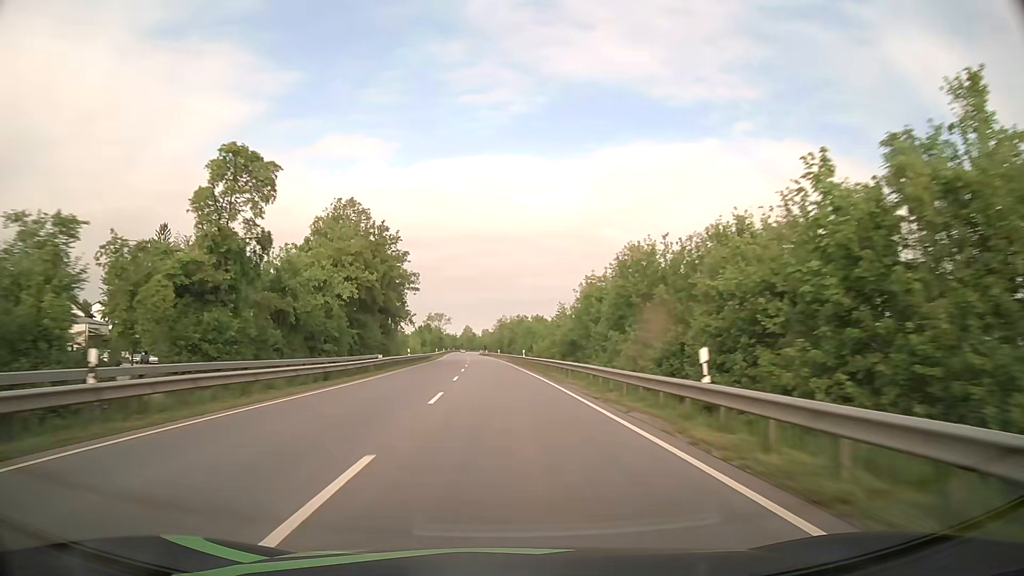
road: primary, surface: asphalt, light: Day
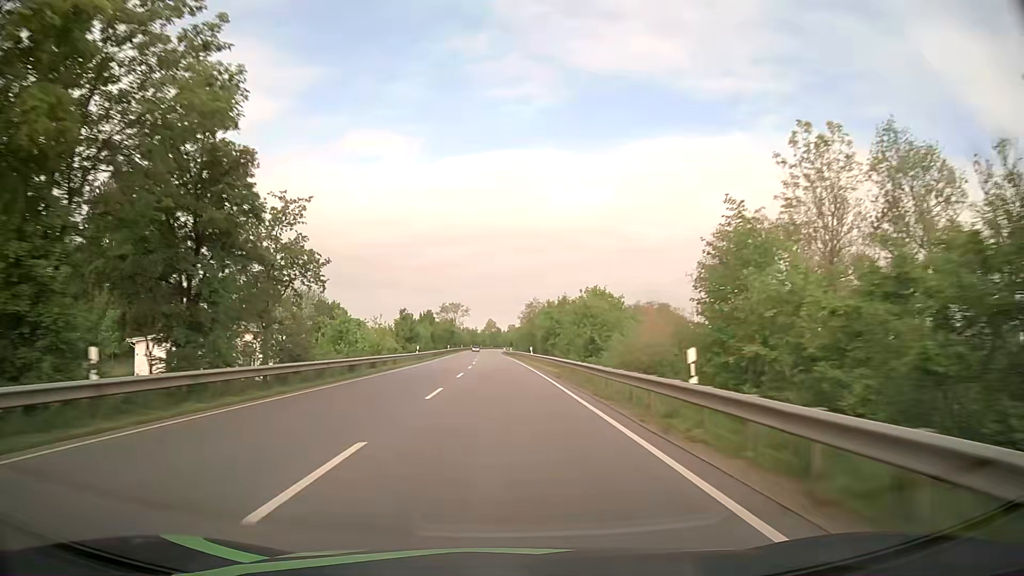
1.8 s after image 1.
(-0.9, +48.0) m; -2°
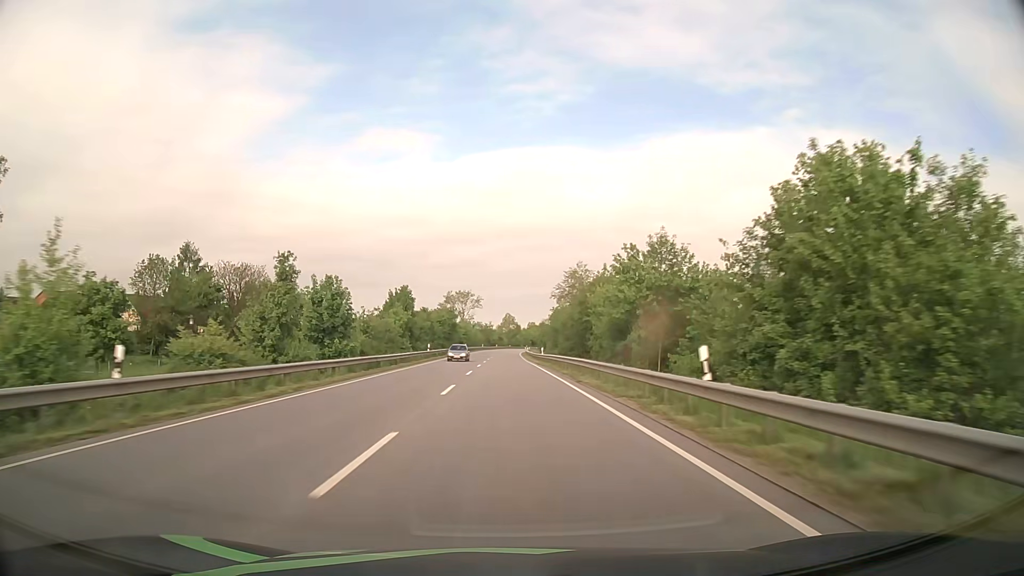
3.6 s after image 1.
(-0.8, +48.1) m; -2°
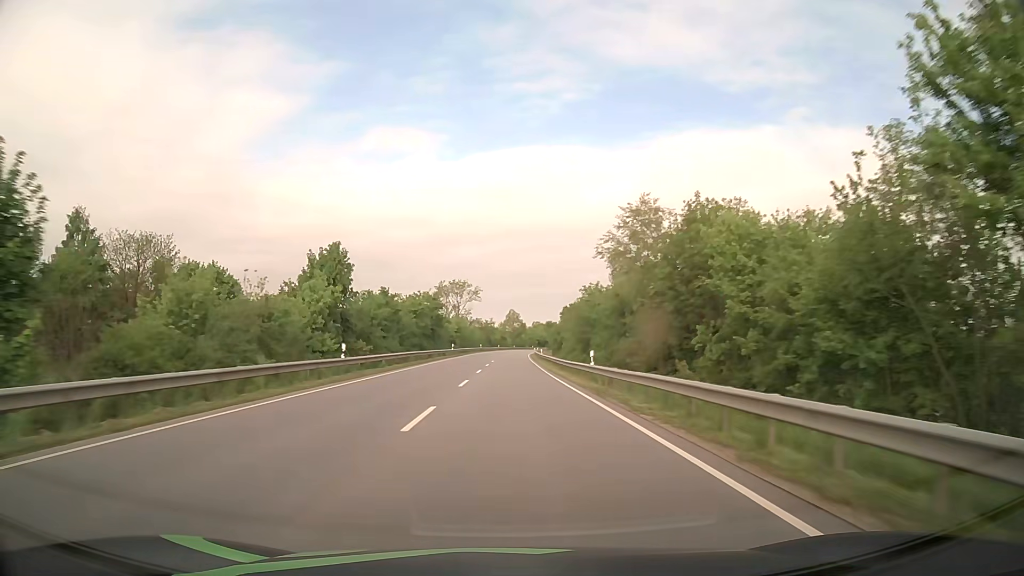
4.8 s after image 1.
(-0.1, +32.1) m; 0°
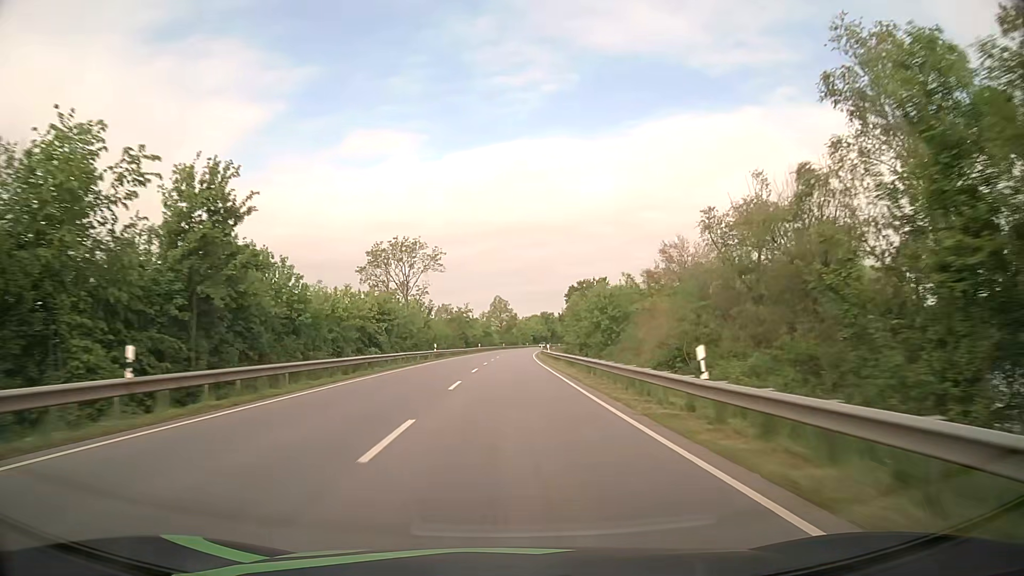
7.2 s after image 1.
(+0.5, +64.2) m; +1°
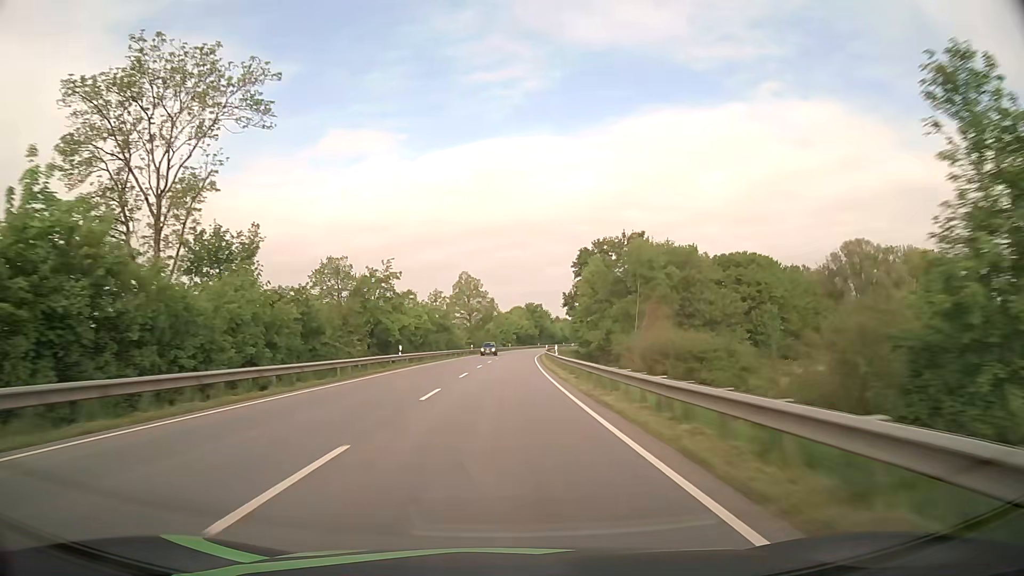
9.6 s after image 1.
(+0.7, +64.2) m; +2°
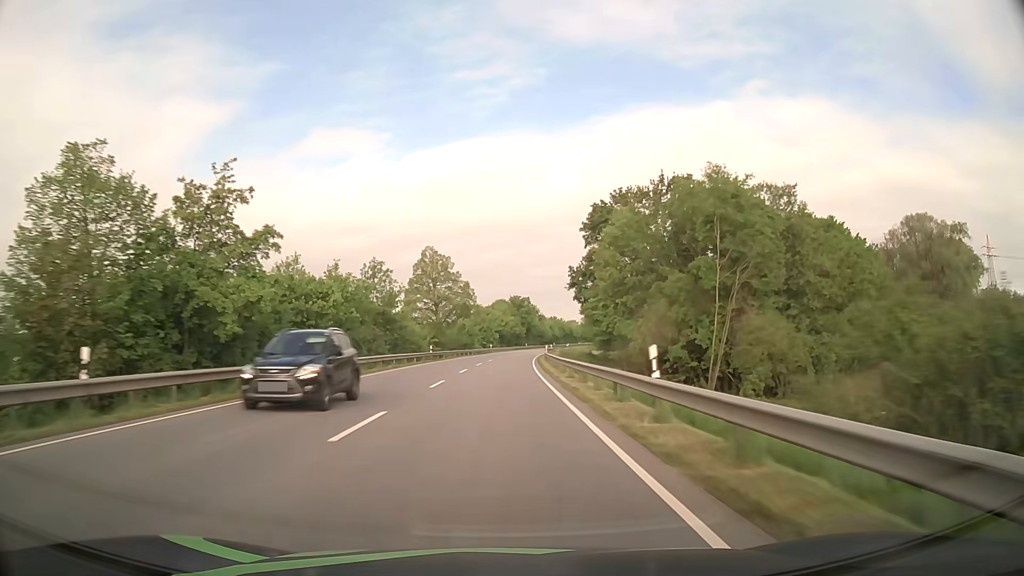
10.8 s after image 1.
(+0.4, +32.1) m; +2°
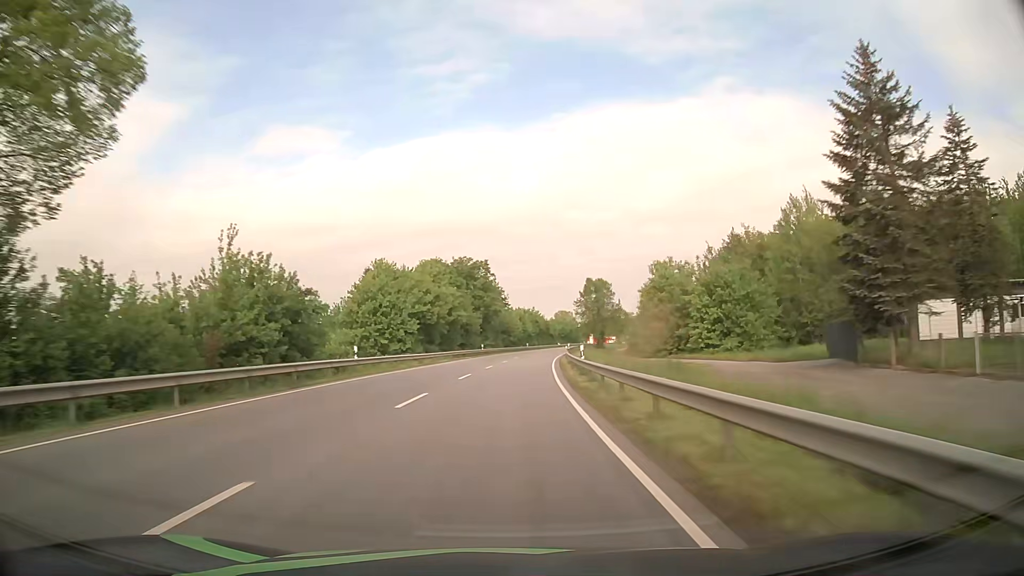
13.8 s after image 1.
(+2.0, +80.3) m; +4°
(0, +10) (0, +20) (+1, +30) (+1, +40) (+2, +50) (+2, +60) (+3, +70) (+4, +80) (+5, +90) (+7, +100) m
